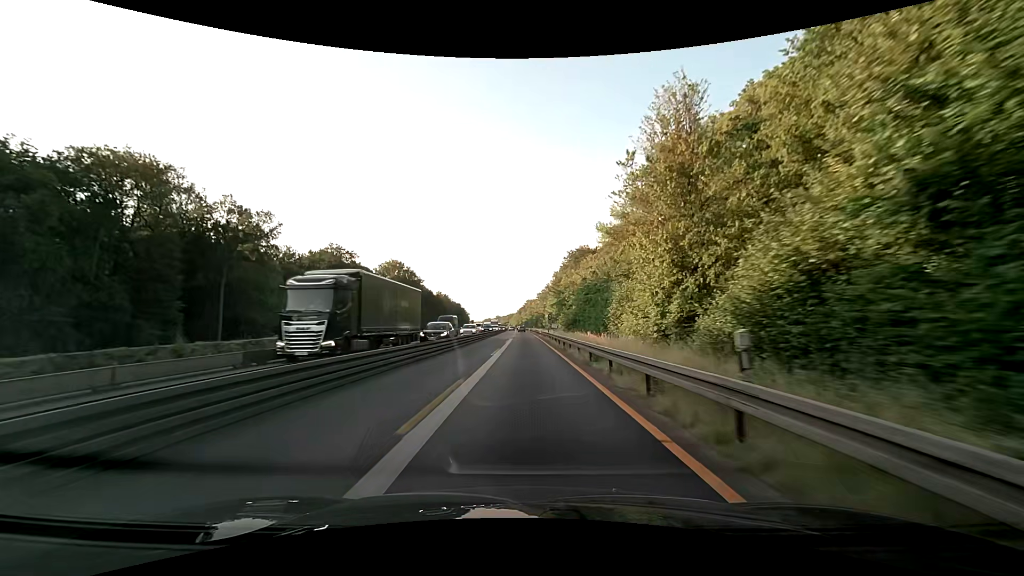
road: motorway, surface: asphalt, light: Day
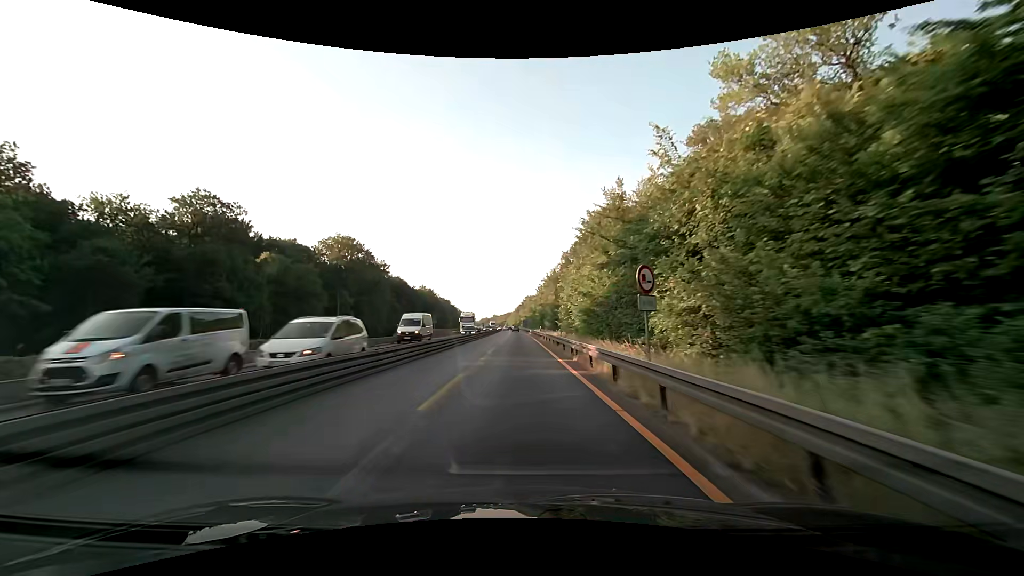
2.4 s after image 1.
(+0.1, +49.9) m; 0°
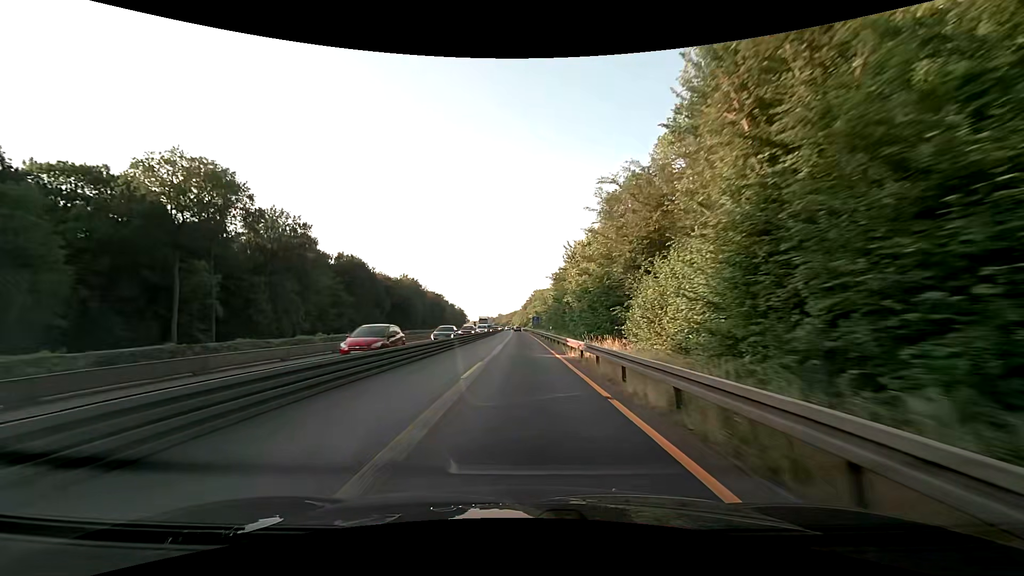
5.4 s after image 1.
(-0.8, +62.4) m; -1°
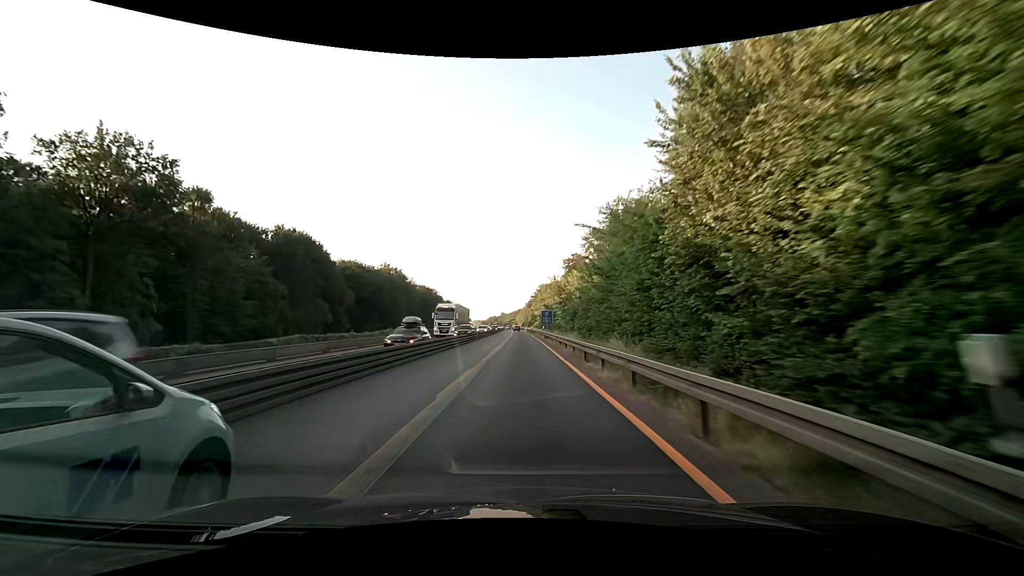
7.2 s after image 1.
(-0.1, +37.5) m; 0°
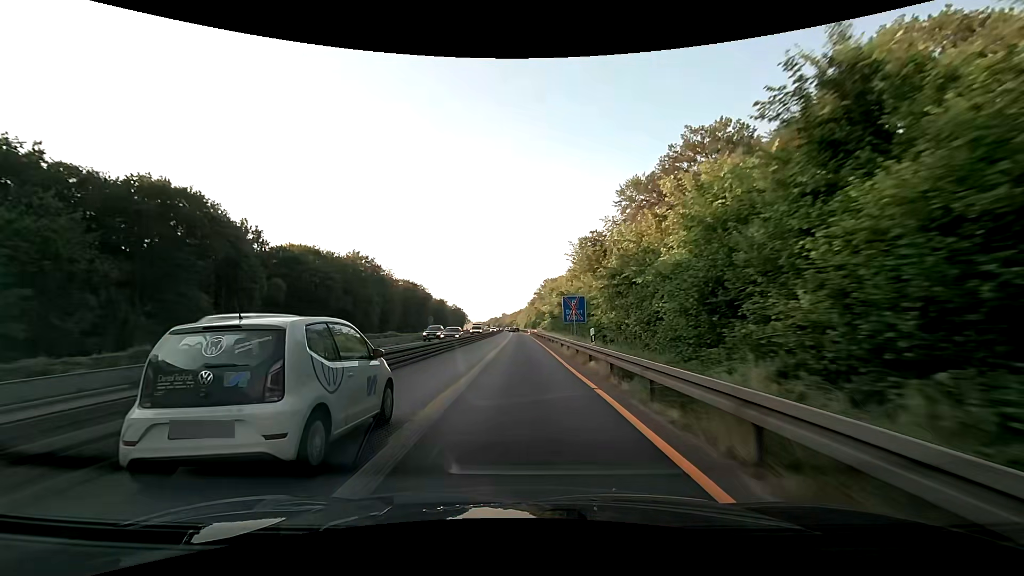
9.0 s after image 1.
(-0.1, +37.6) m; 0°
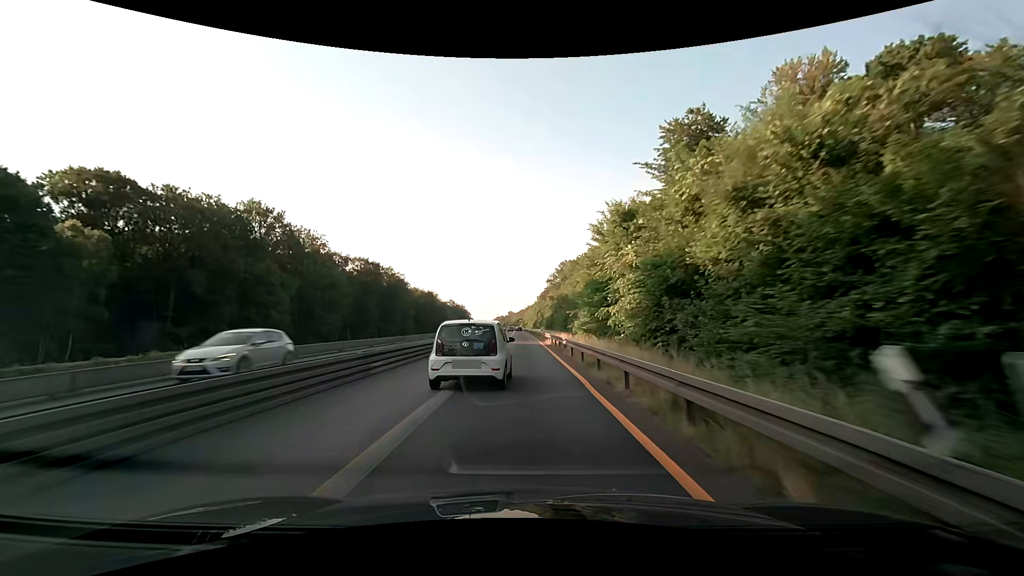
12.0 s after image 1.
(-0.3, +62.7) m; -1°
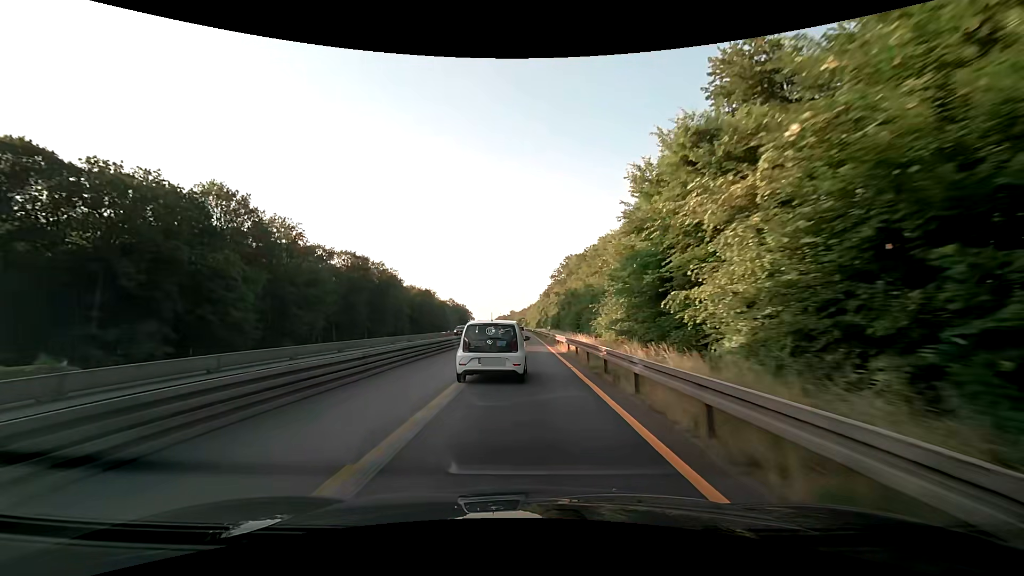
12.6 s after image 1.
(0.0, +12.5) m; 0°
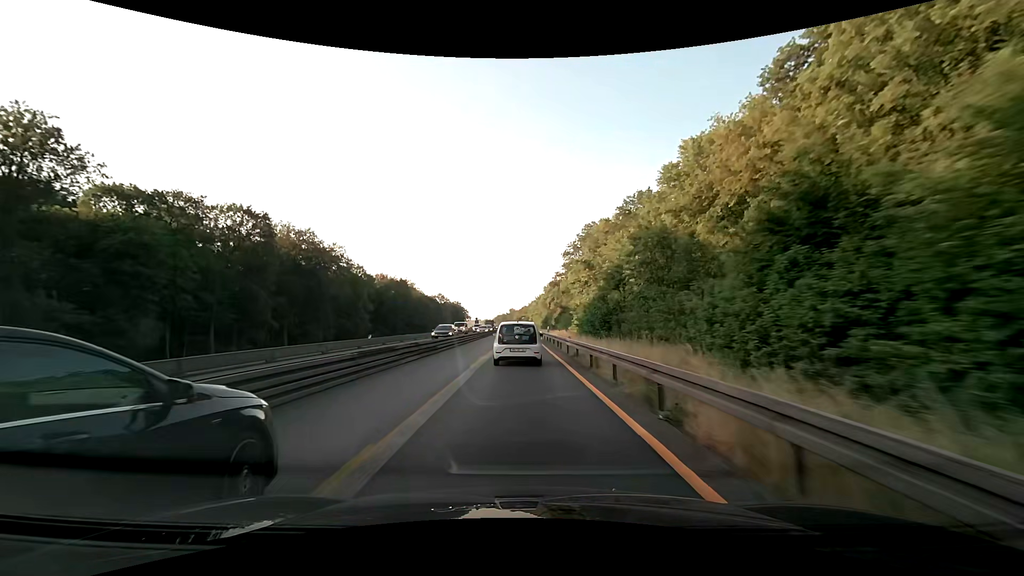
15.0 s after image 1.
(0.0, +50.1) m; 0°
(0, +10) (0, +20) (0, +30) (0, +40) (0, +50) (0, +60) (-1, +70) (-1, +80) (-1, +90) (-1, +100) m
